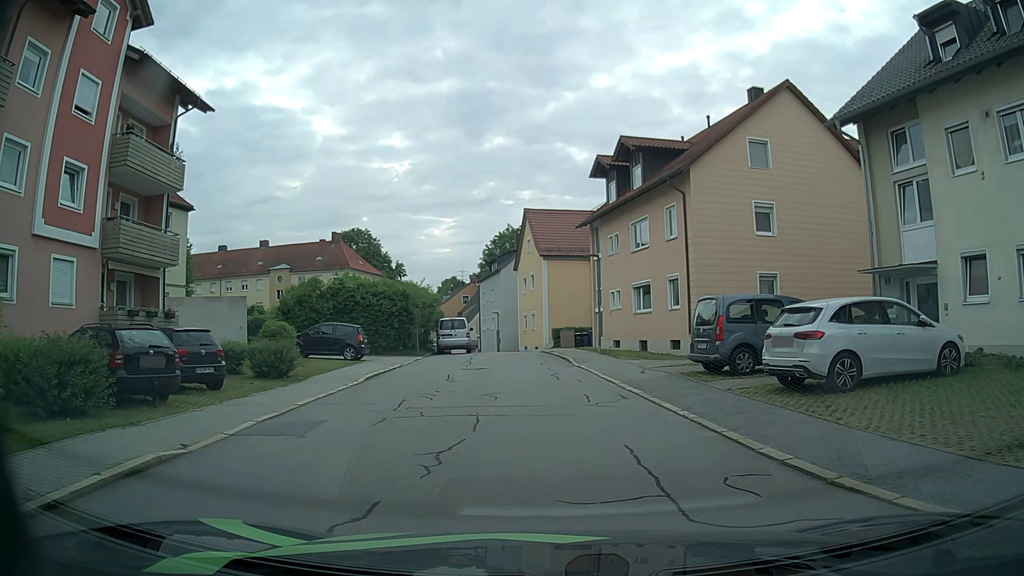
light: Day
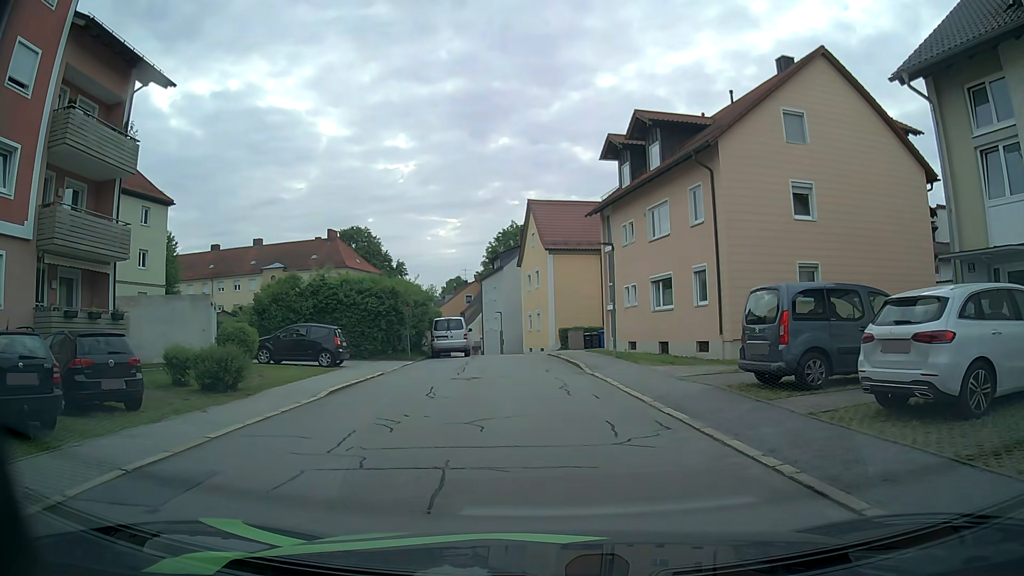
(0.0, +3.8) m; +1°
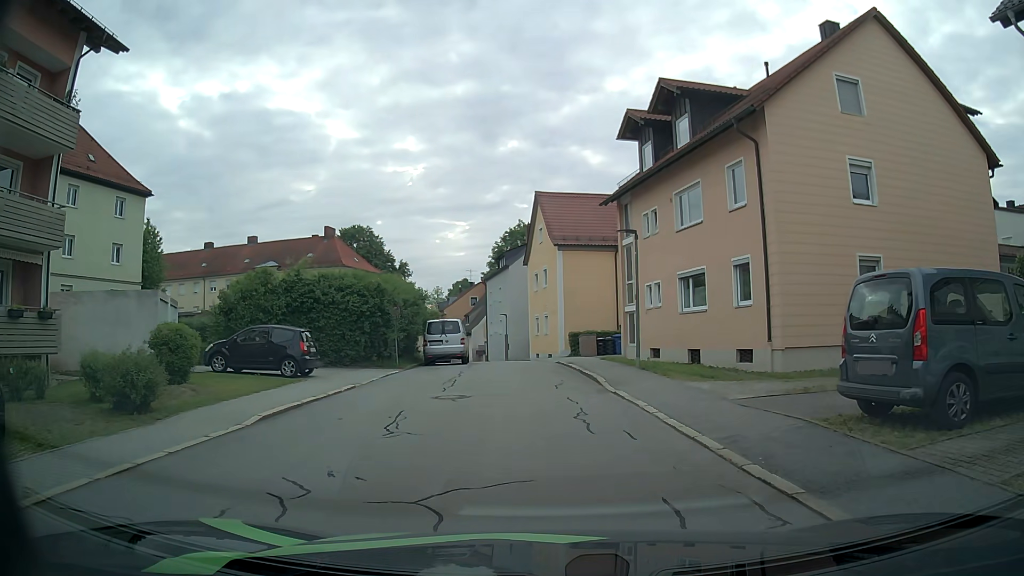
(-0.1, +4.1) m; -1°
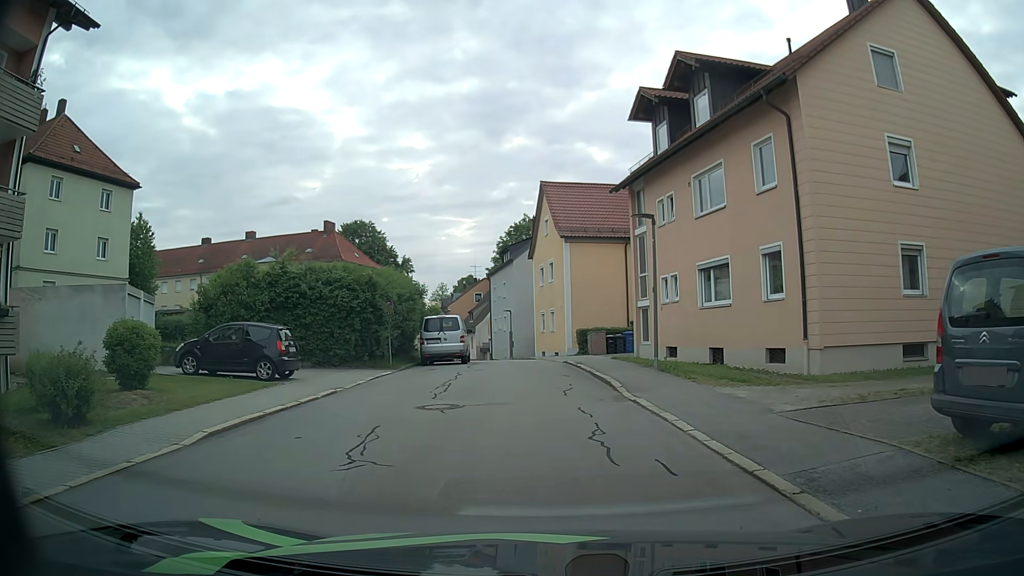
(0.0, +2.2) m; -1°
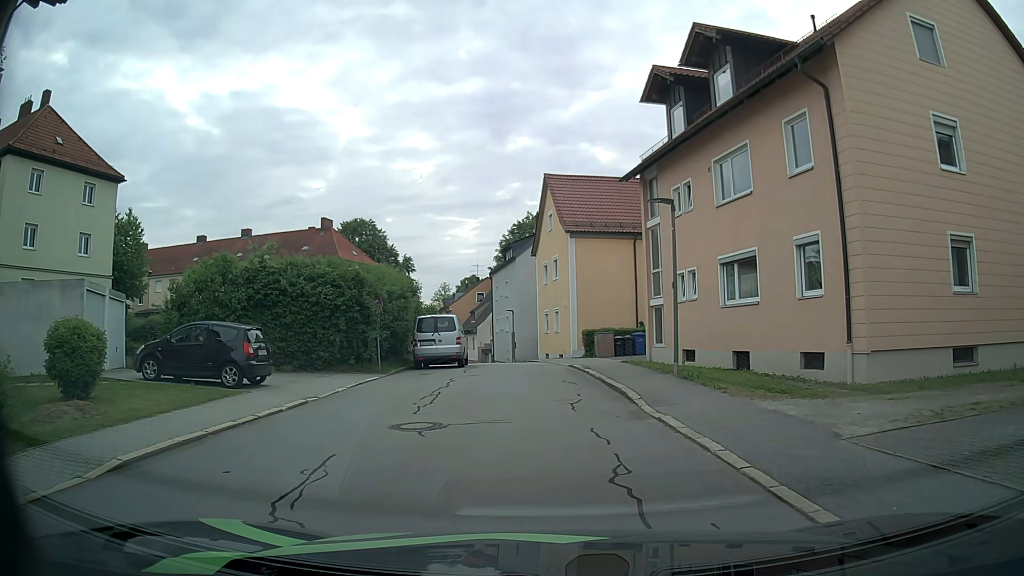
(0.0, +2.2) m; 0°
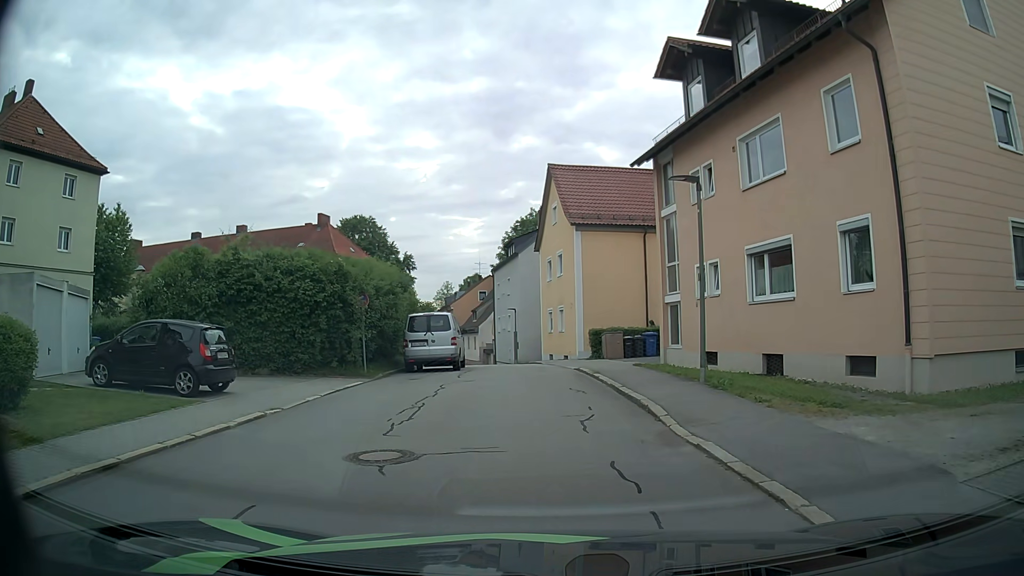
(0.0, +2.3) m; -1°
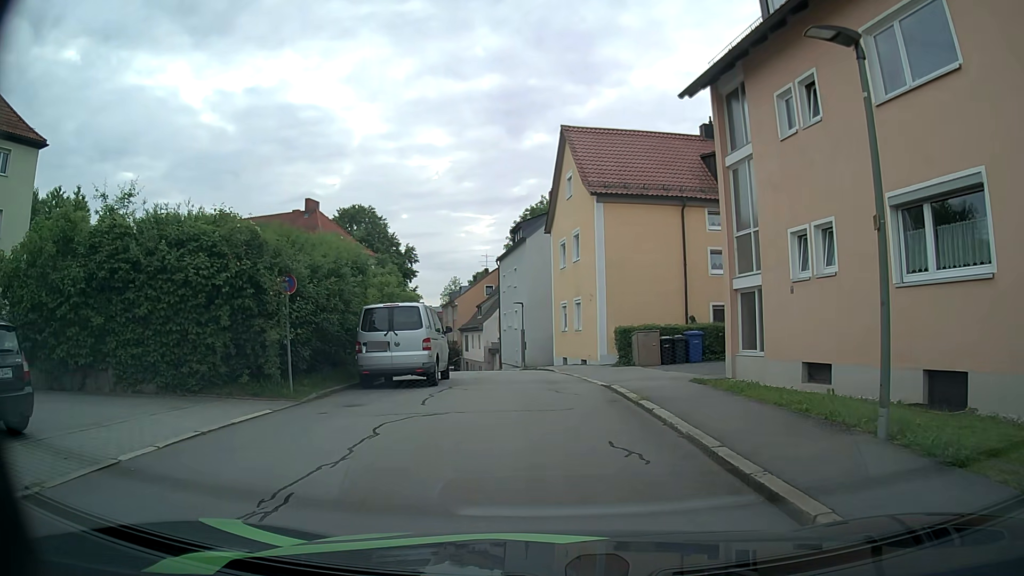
(0.0, +6.9) m; -1°
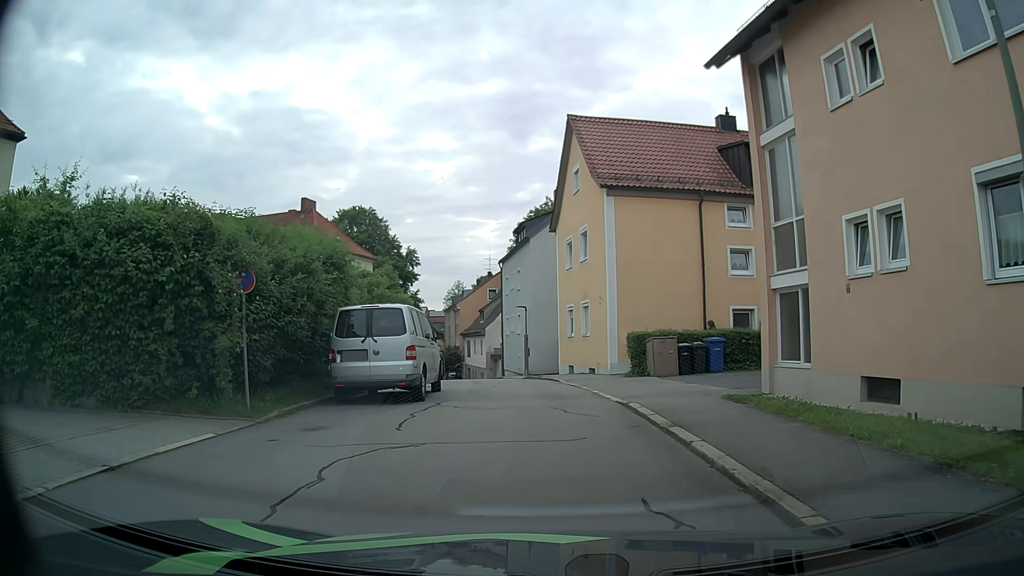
(0.0, +2.3) m; +2°
